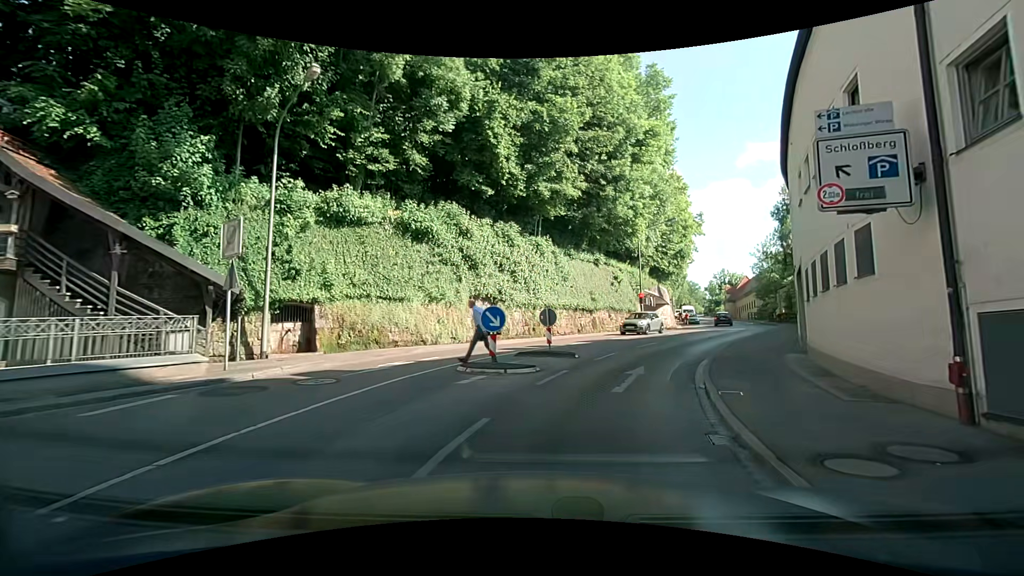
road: secondary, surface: asphalt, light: Day
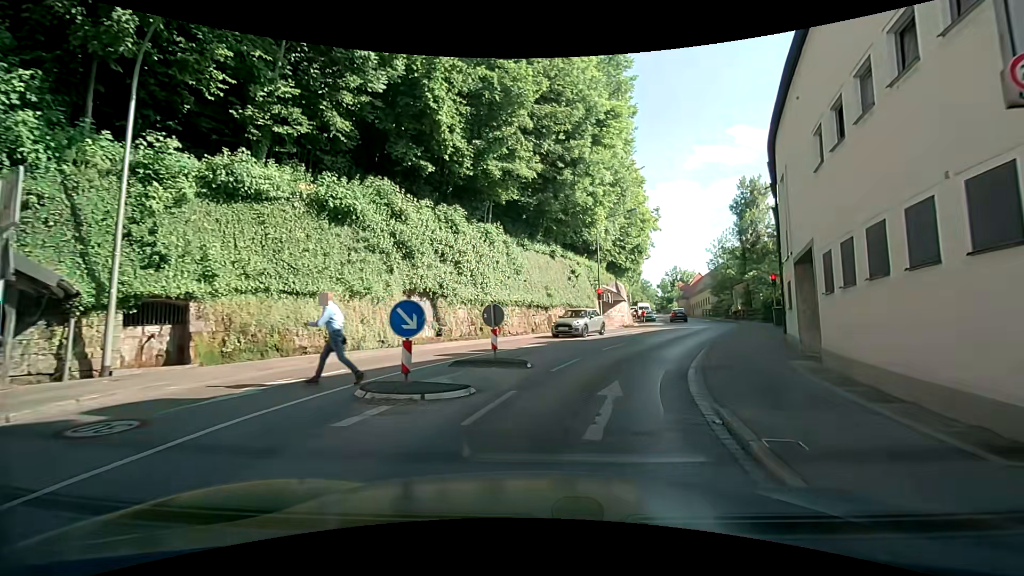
(+0.2, +3.7) m; +7°
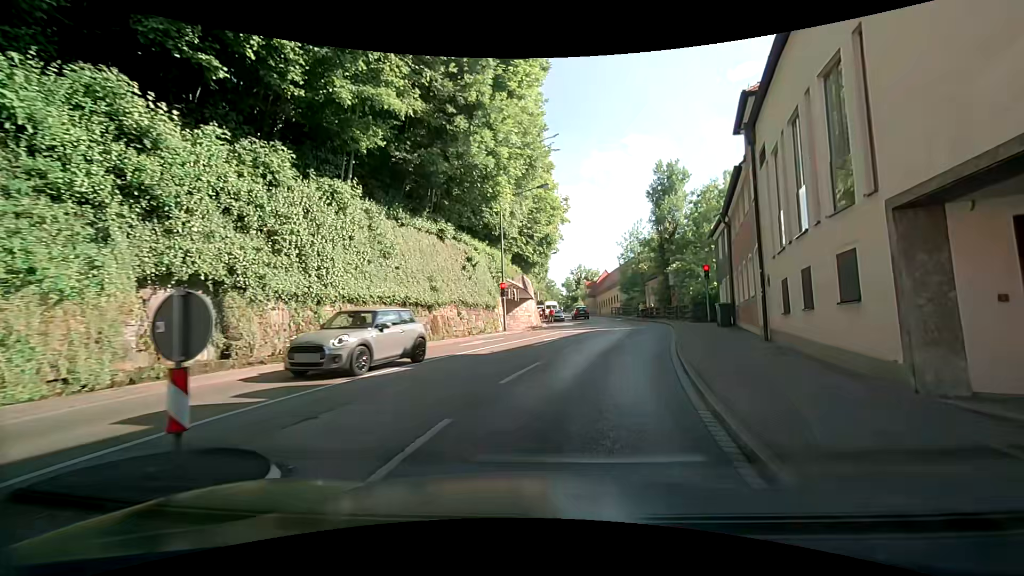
(+0.7, +8.2) m; +12°
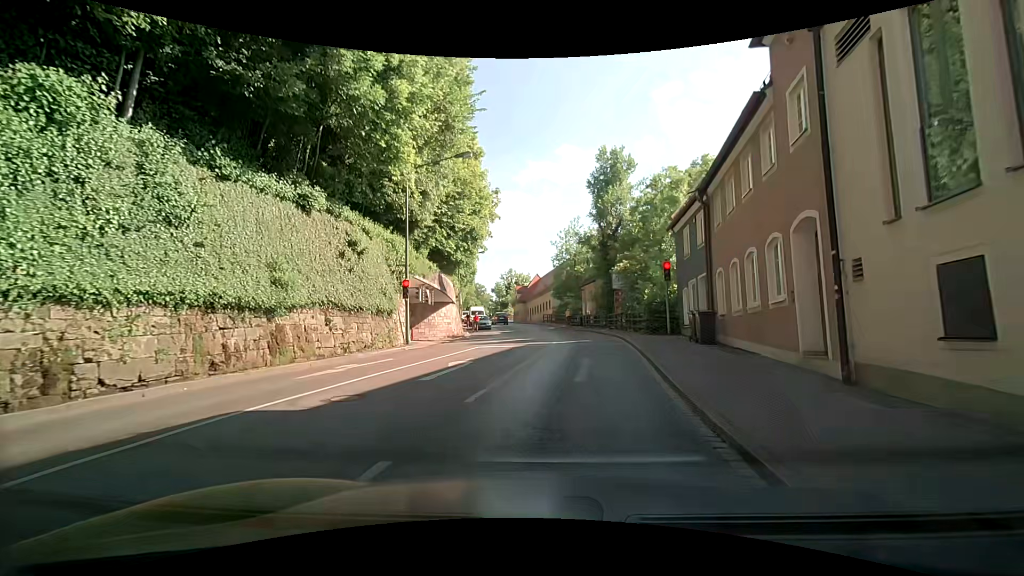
(+0.4, +7.2) m; +7°
(0, +10) (+2, +20) (+2, +30) (+1, +40) (0, +50) (-2, +60) (-4, +69) (-6, +79) (-8, +89) (-10, +99) m
